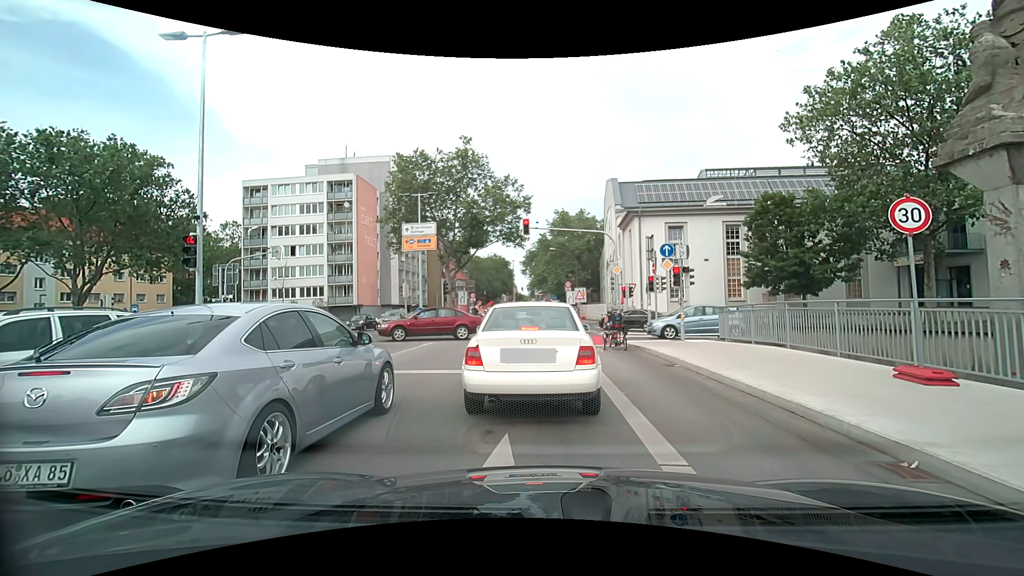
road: secondary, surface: asphalt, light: Day
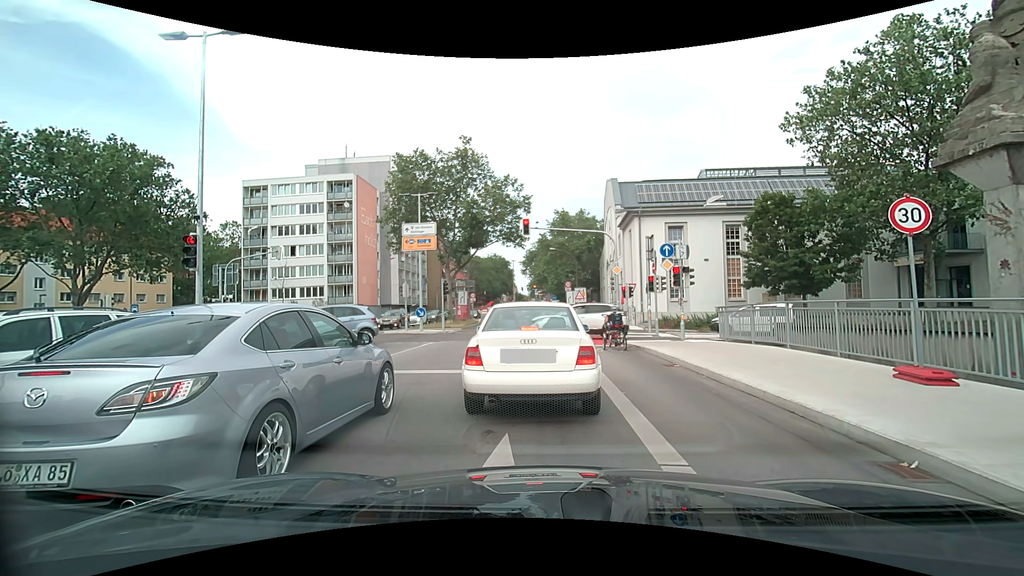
(0.0, 0.0) m; 0°
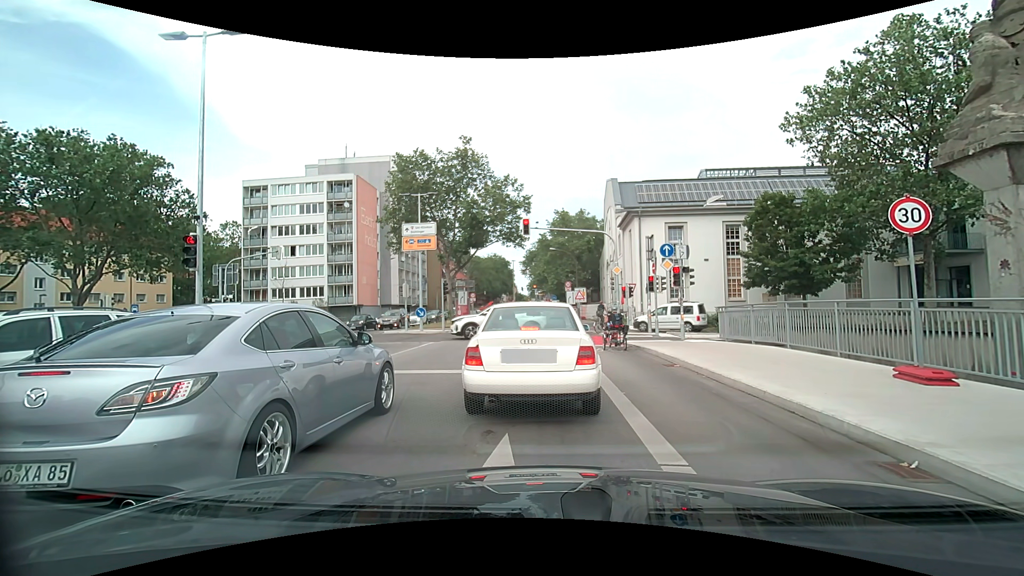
(0.0, 0.0) m; 0°
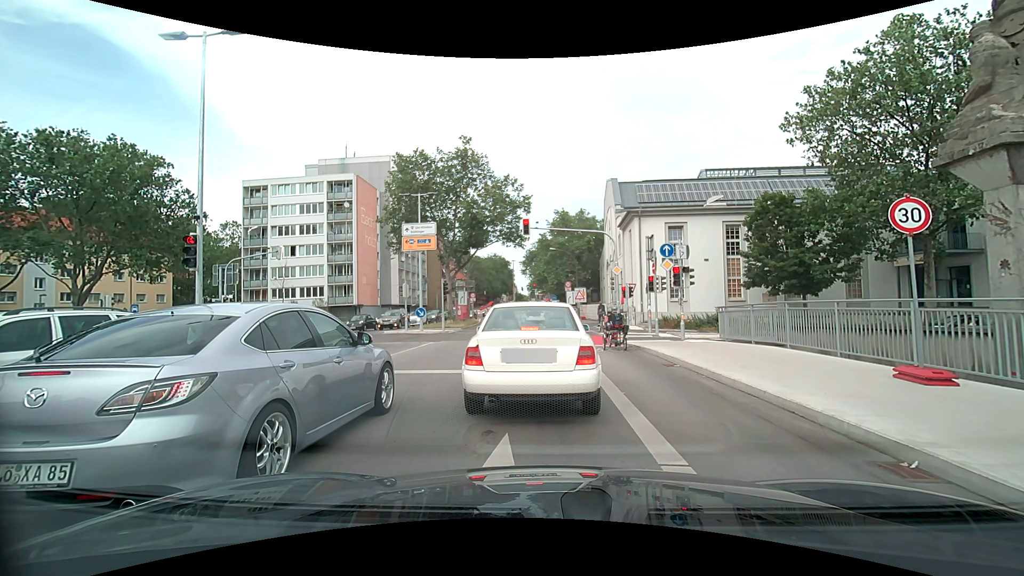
(0.0, 0.0) m; 0°
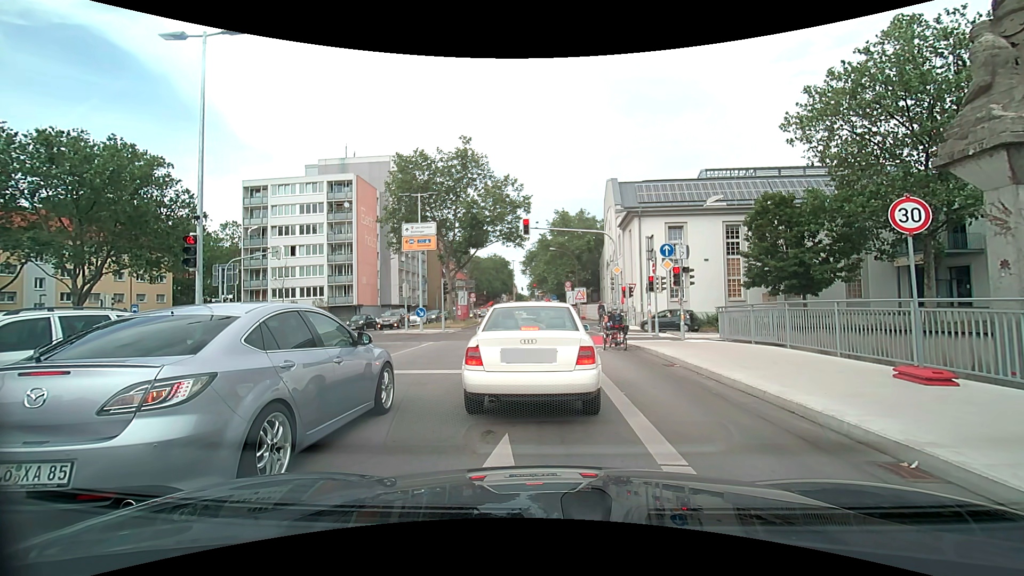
(0.0, 0.0) m; 0°
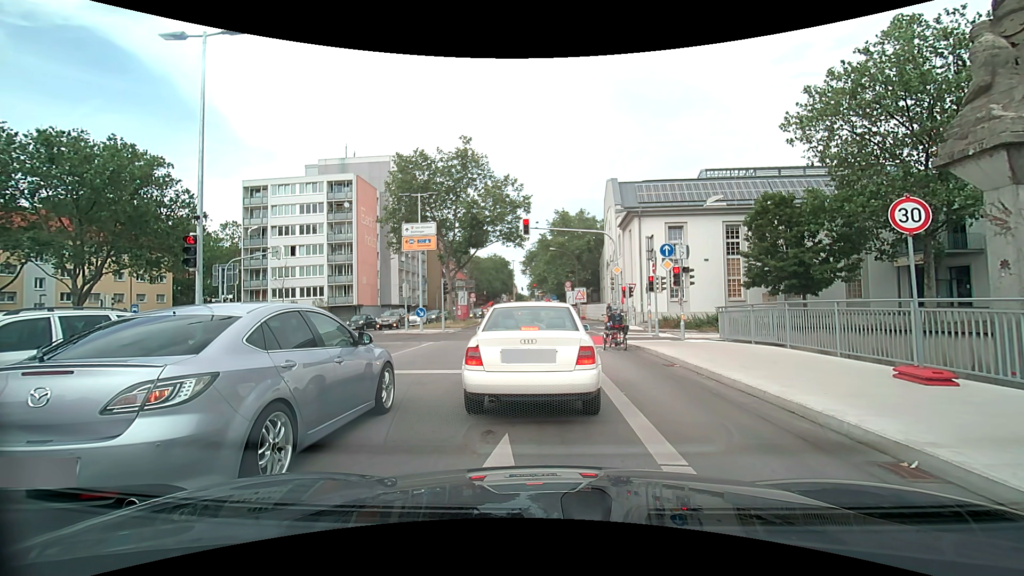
(0.0, 0.0) m; 0°
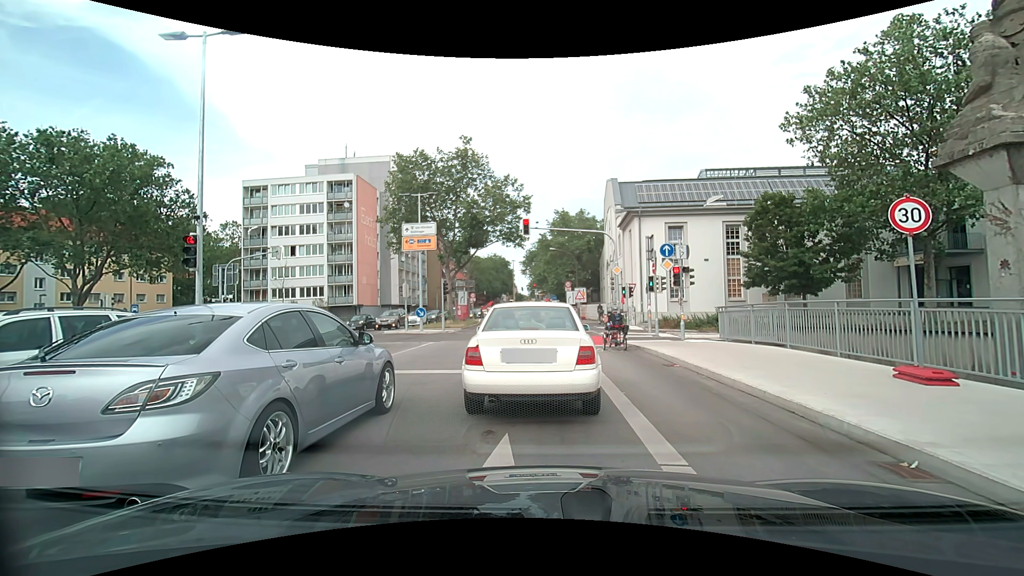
(0.0, 0.0) m; 0°
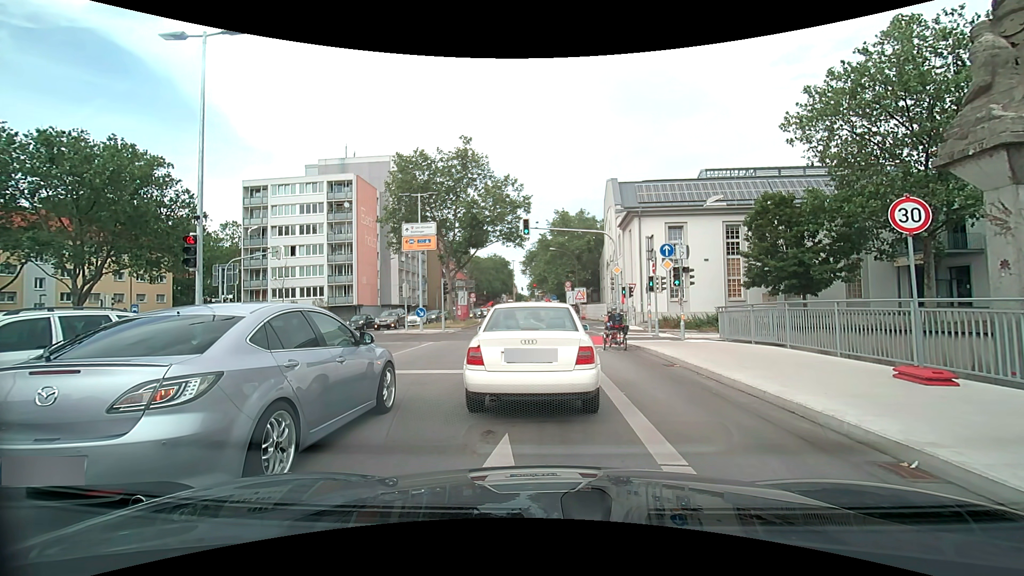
(0.0, 0.0) m; 0°
(0, +10) (-1, +20) (-1, +30) (-2, +40) (-3, +50) (-3, +60) (-3, +70) (-3, +80) (-3, +90) (-3, +100) m
